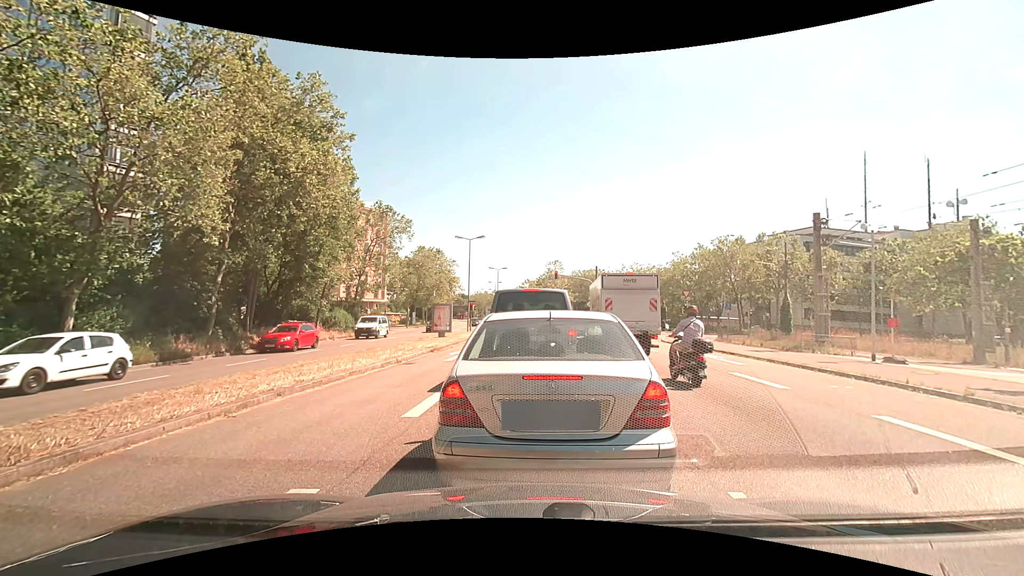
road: secondary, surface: asphalt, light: Day
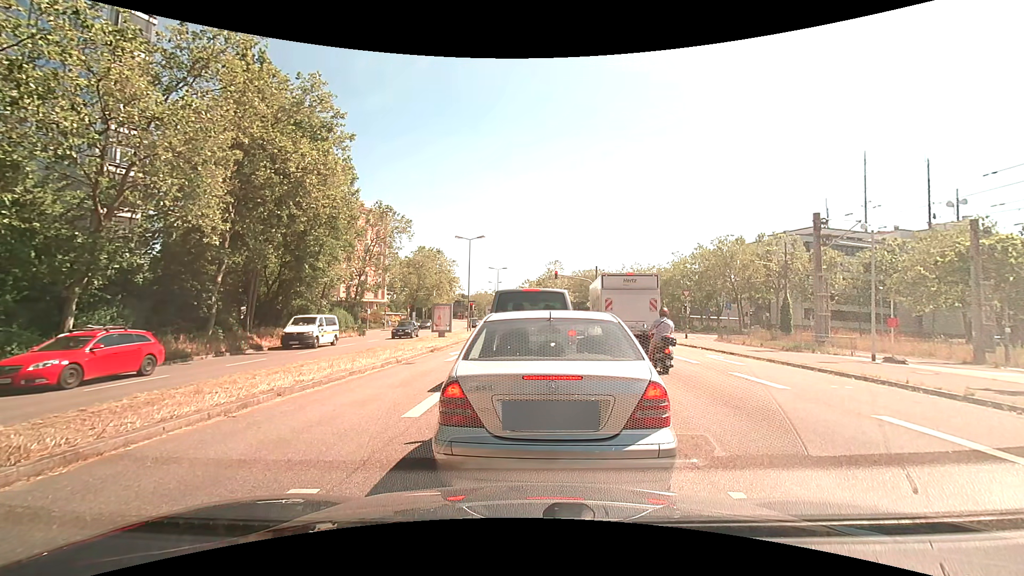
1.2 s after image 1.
(0.0, 0.0) m; 0°
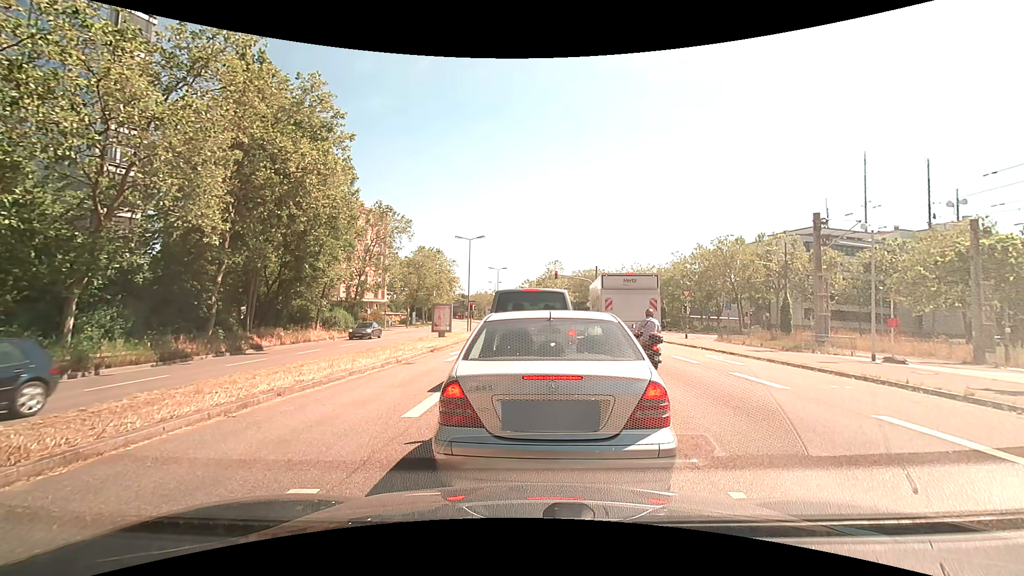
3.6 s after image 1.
(0.0, 0.0) m; 0°
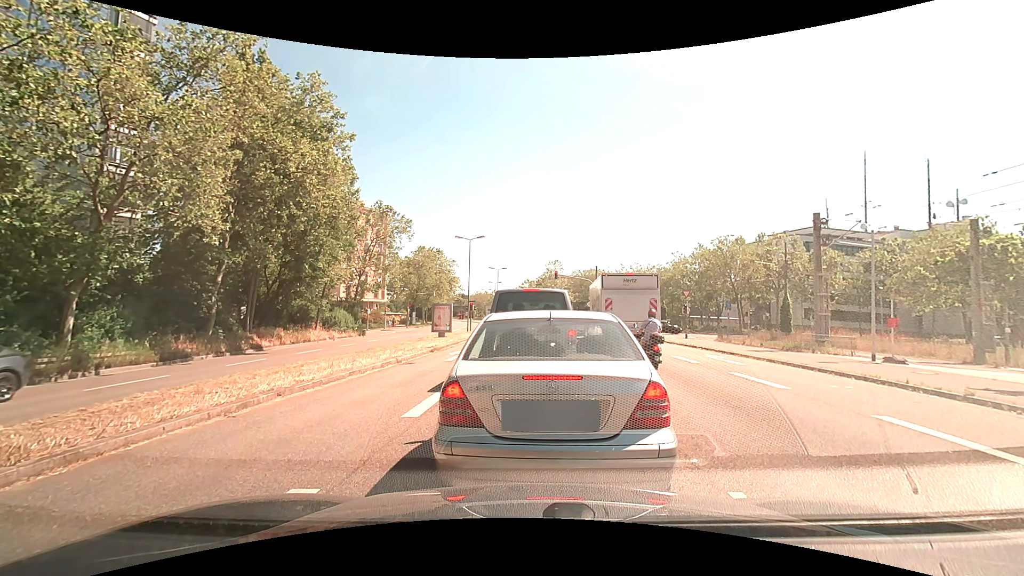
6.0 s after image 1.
(0.0, 0.0) m; 0°
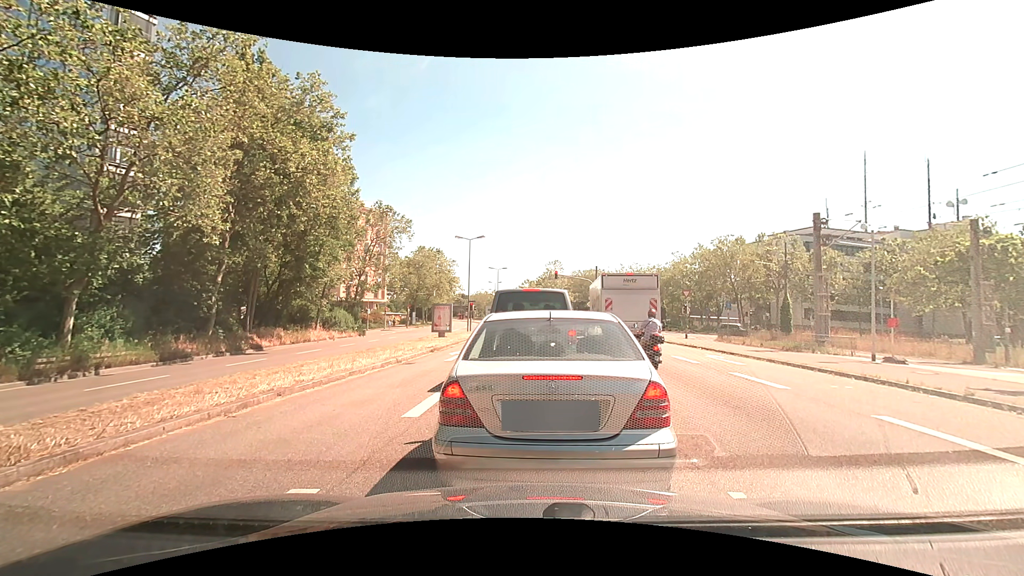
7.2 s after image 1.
(0.0, 0.0) m; 0°
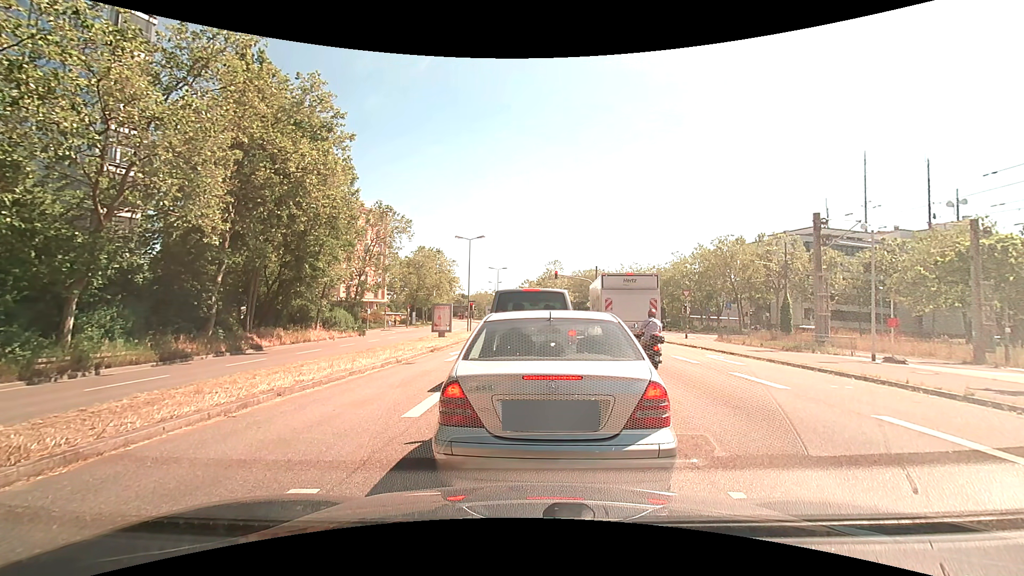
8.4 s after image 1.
(0.0, 0.0) m; 0°
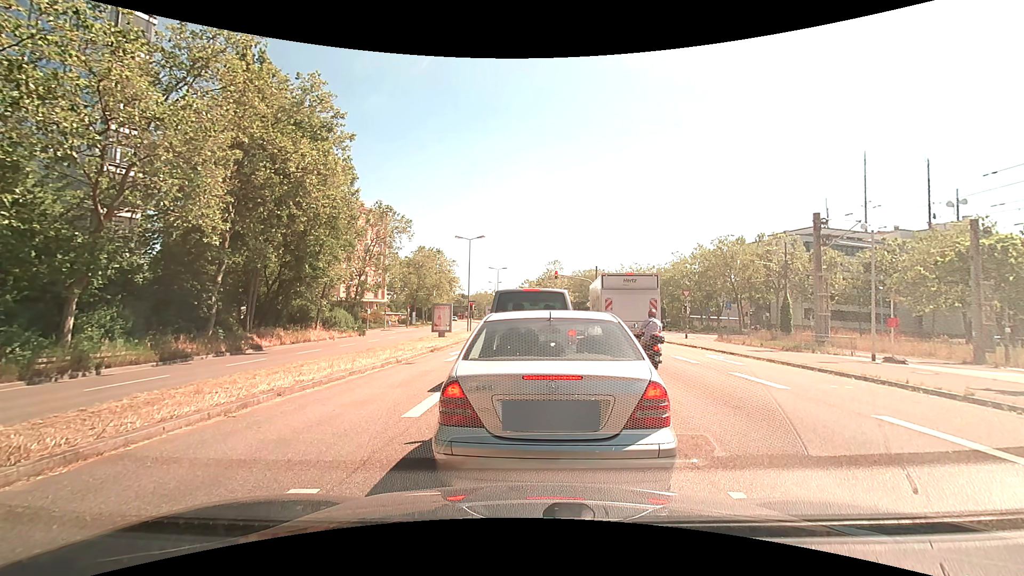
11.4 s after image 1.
(0.0, 0.0) m; 0°
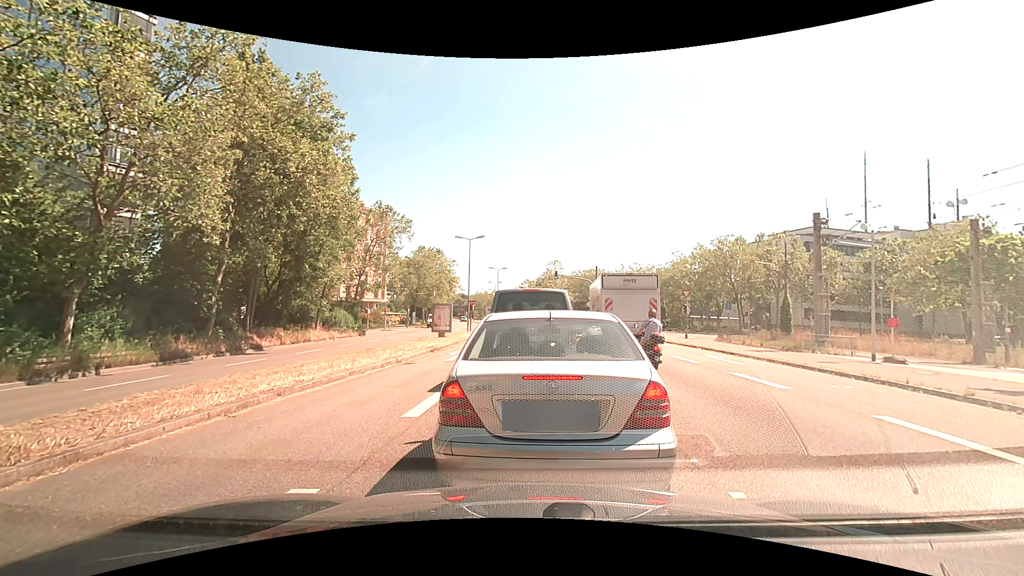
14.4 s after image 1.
(0.0, 0.0) m; 0°
(0, +10) (+1, +20) (+1, +30) (+2, +40) (+2, +50) (+2, +60) (+2, +70) (+2, +80) (+2, +90) (+1, +100) m
